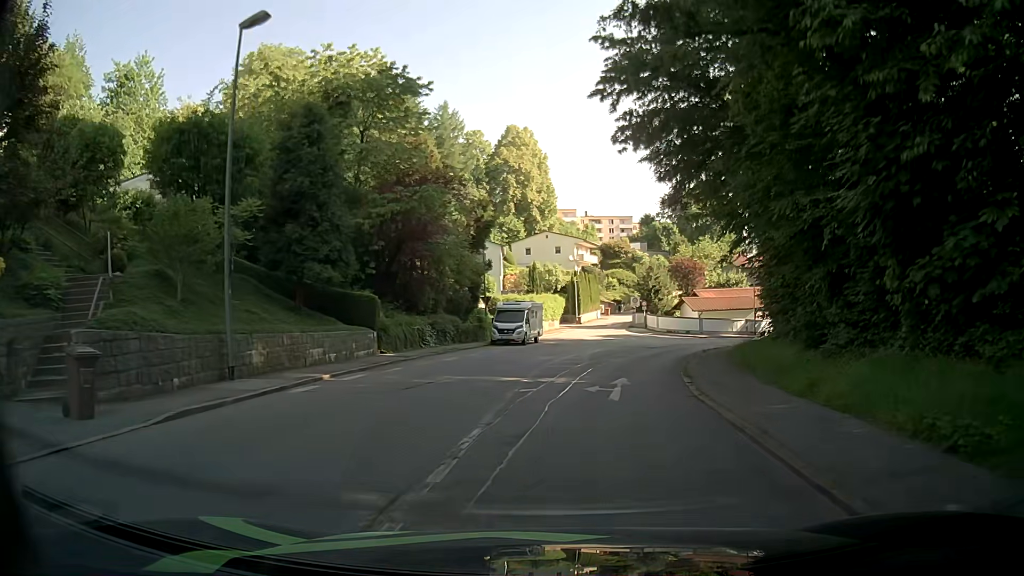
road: residential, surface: asphalt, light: Day
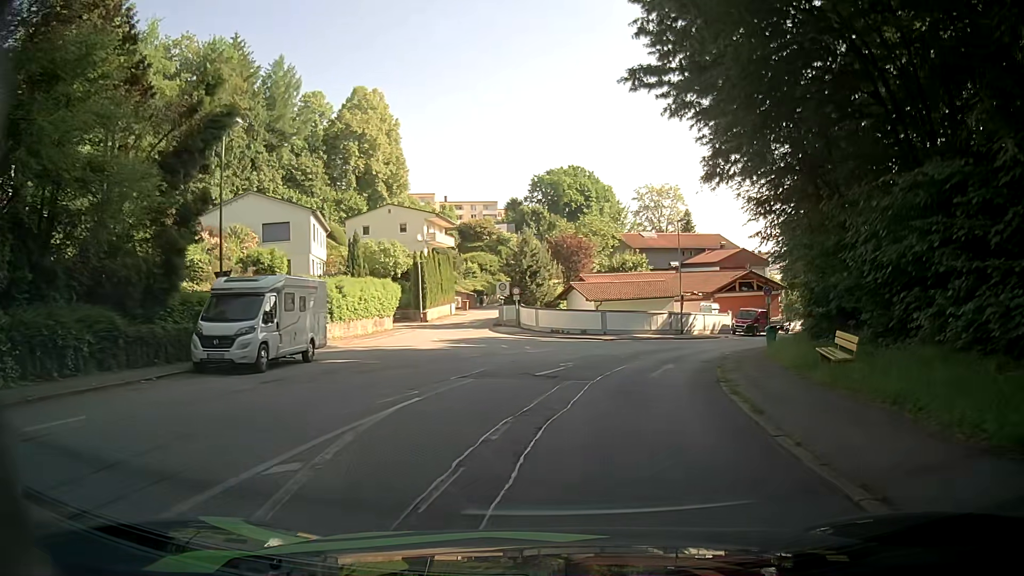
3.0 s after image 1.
(+2.1, +22.7) m; +12°
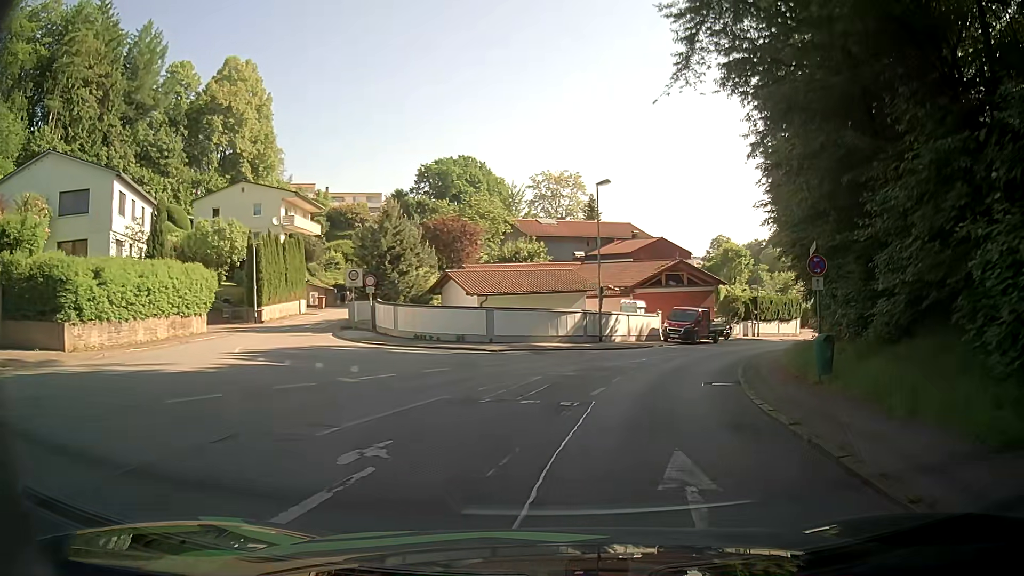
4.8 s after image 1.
(+0.8, +13.9) m; +9°
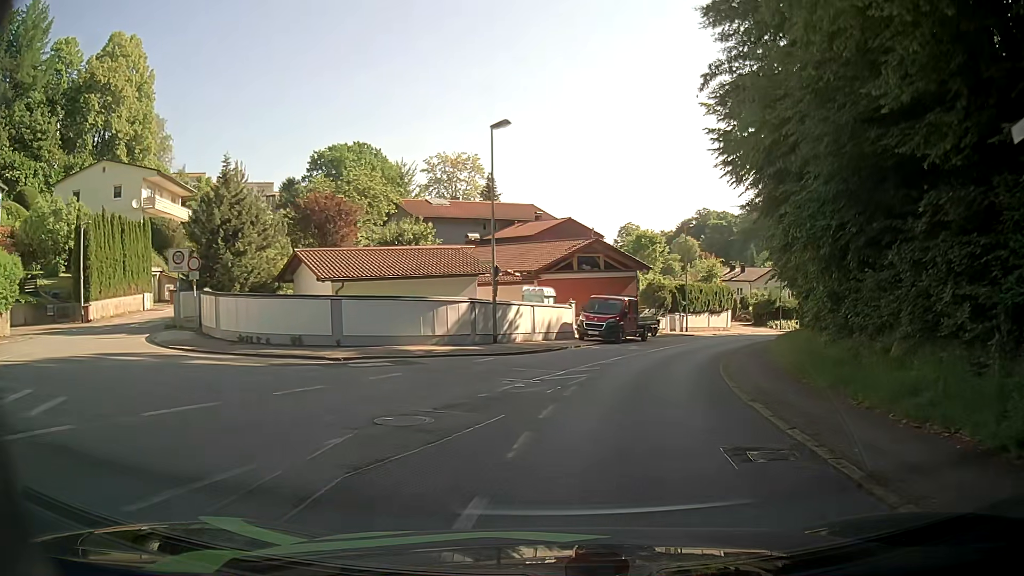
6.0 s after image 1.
(+0.7, +9.4) m; +9°
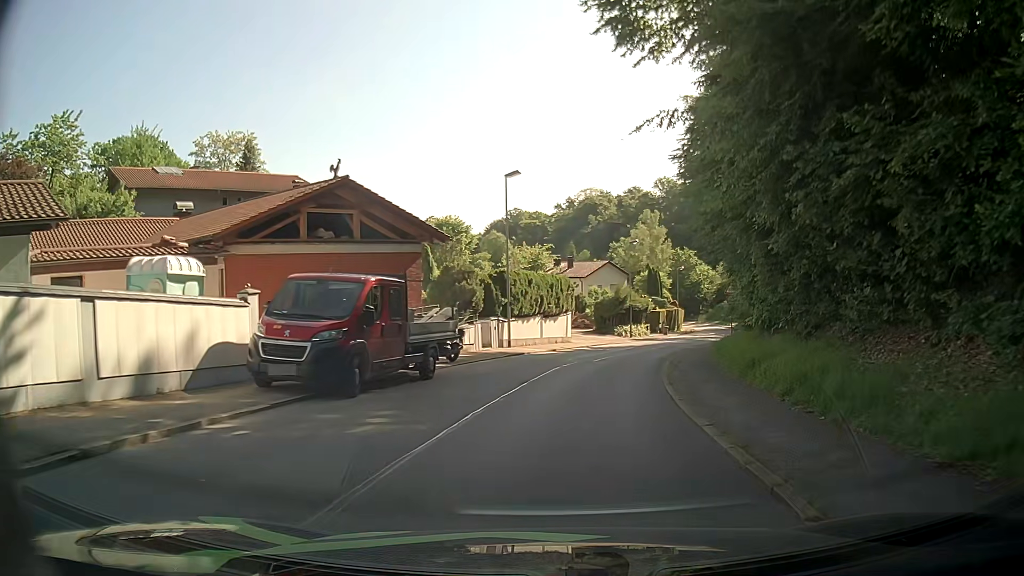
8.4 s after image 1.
(+2.8, +19.4) m; +16°
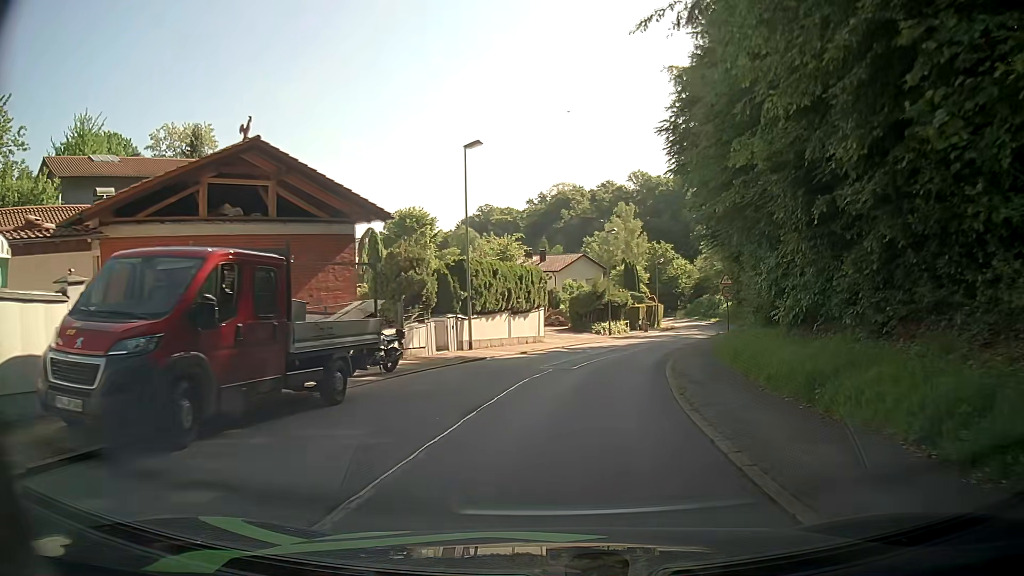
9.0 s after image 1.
(+0.1, +5.0) m; +2°
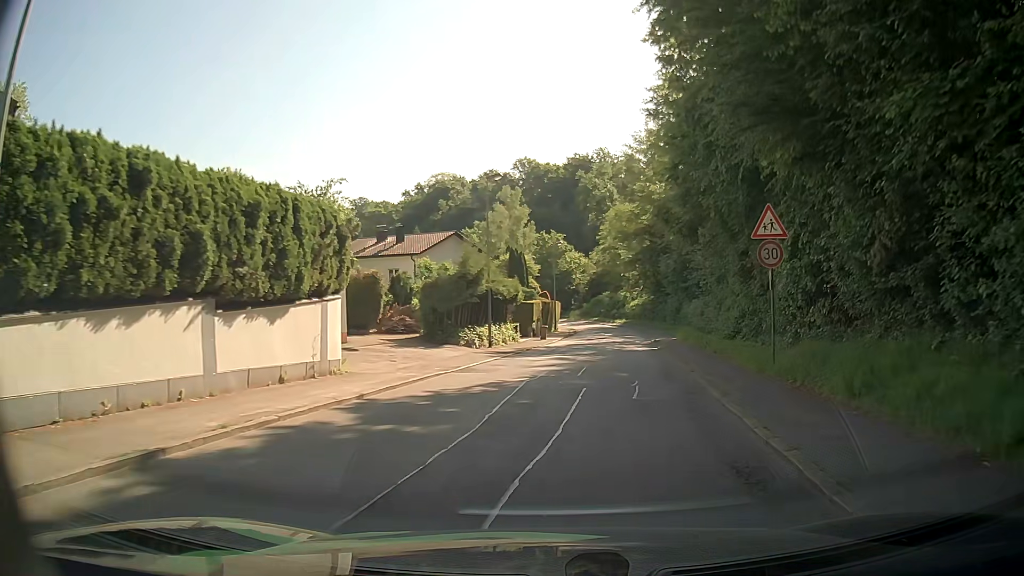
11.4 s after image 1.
(+1.9, +20.4) m; +10°
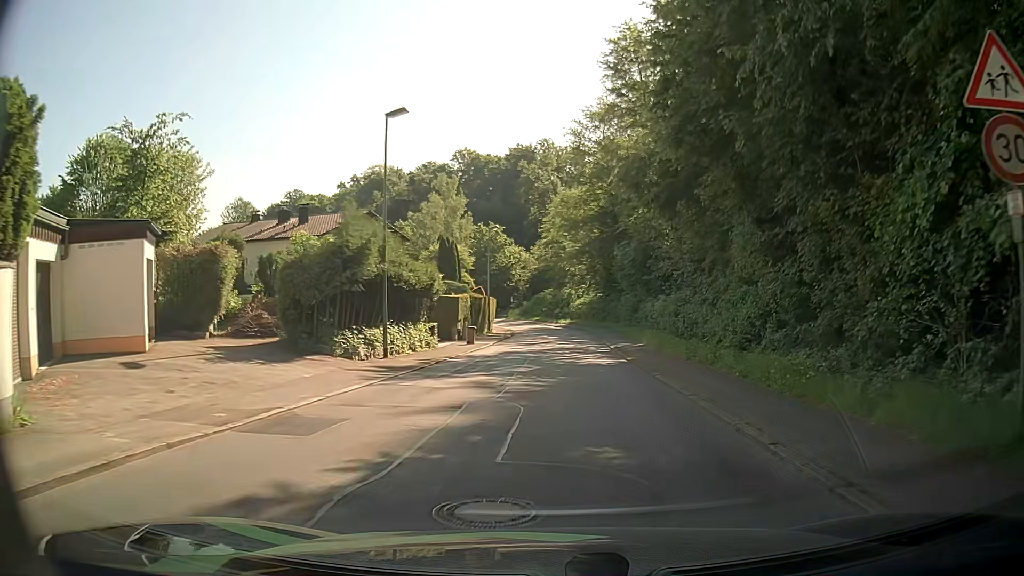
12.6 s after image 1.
(+0.5, +9.9) m; +4°
